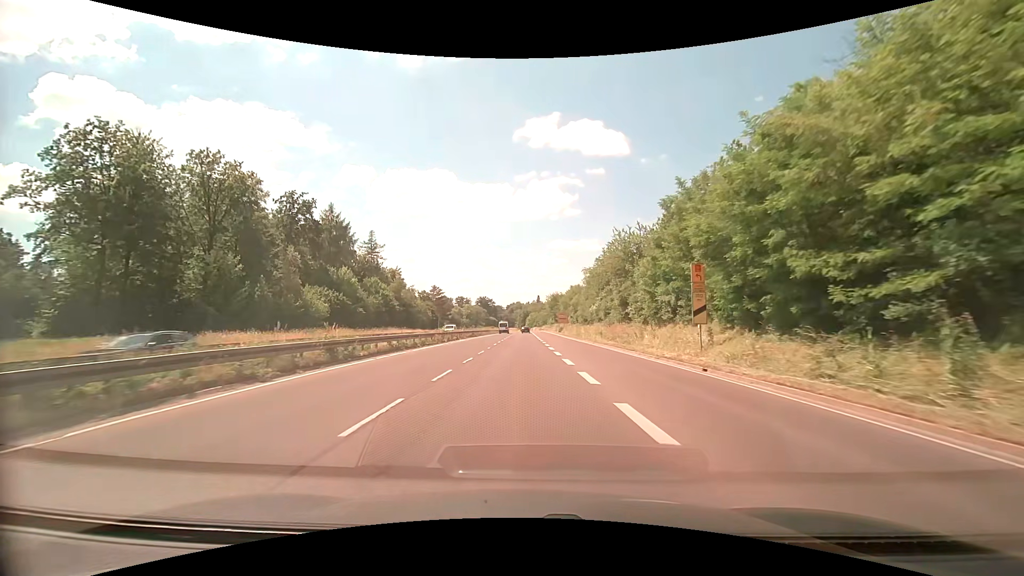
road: trunk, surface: asphalt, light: Day
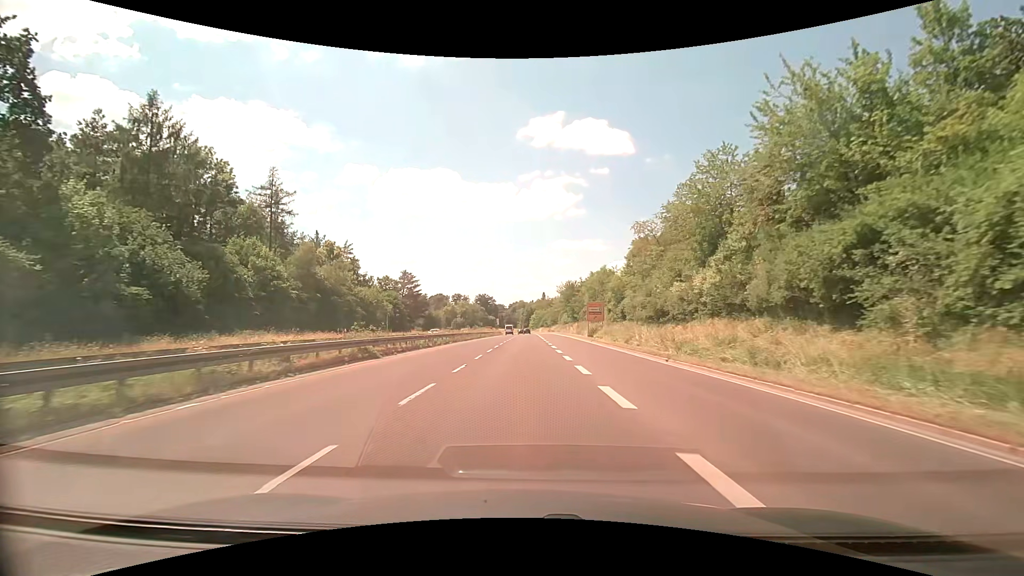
(-0.2, +45.3) m; -1°
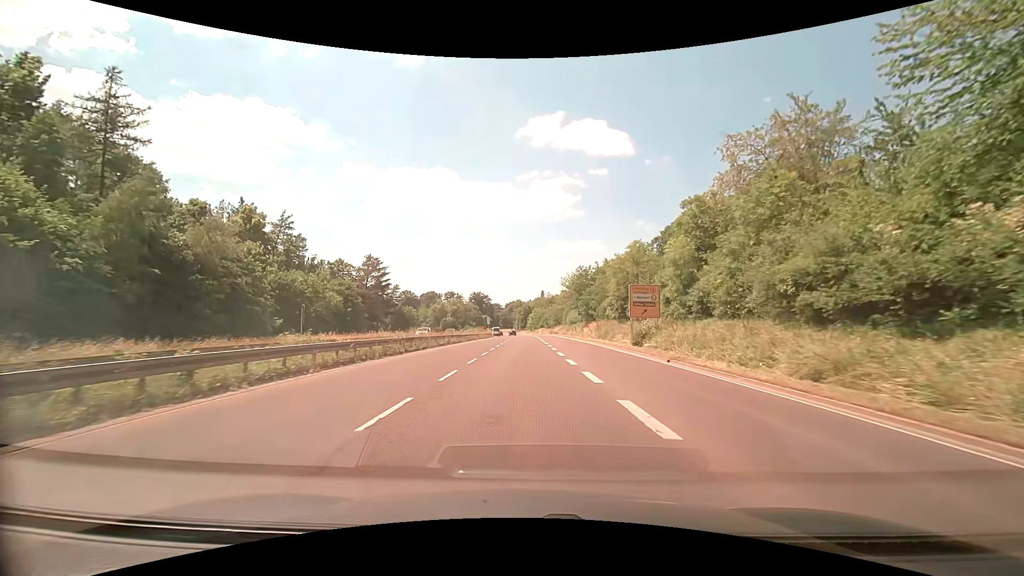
(+0.1, +26.3) m; 0°
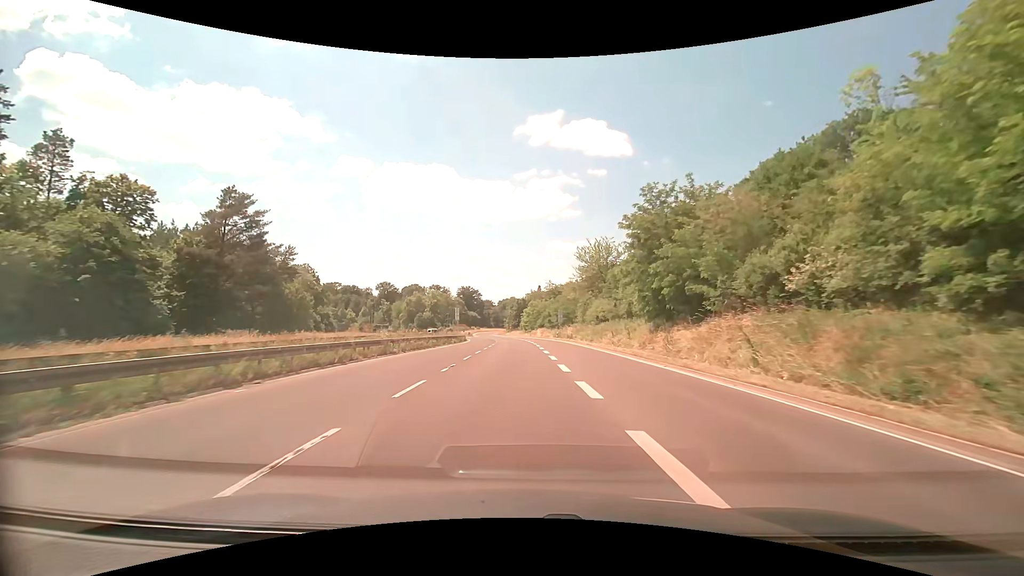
(+0.2, +44.7) m; +1°
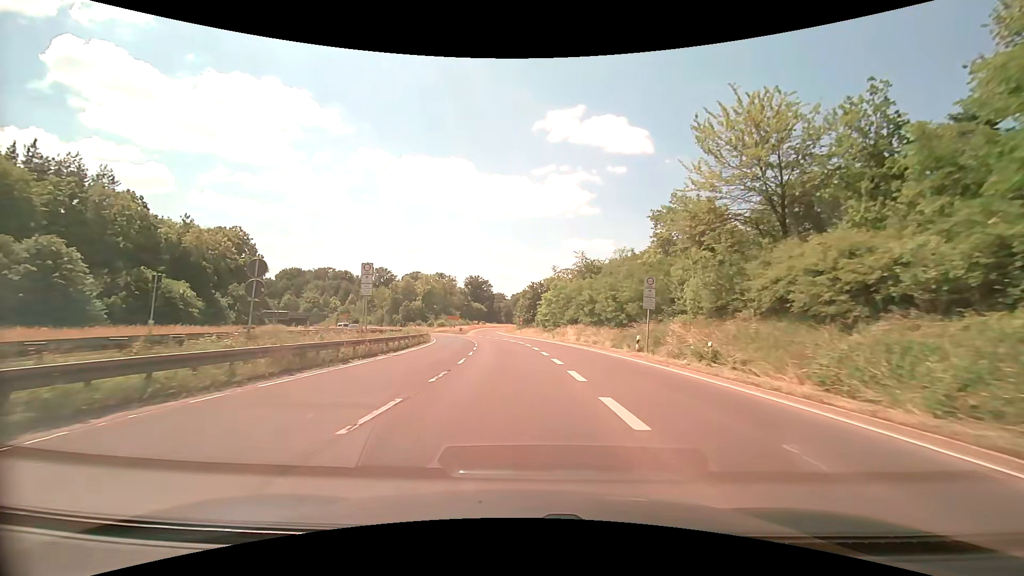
(-0.6, +44.7) m; -2°
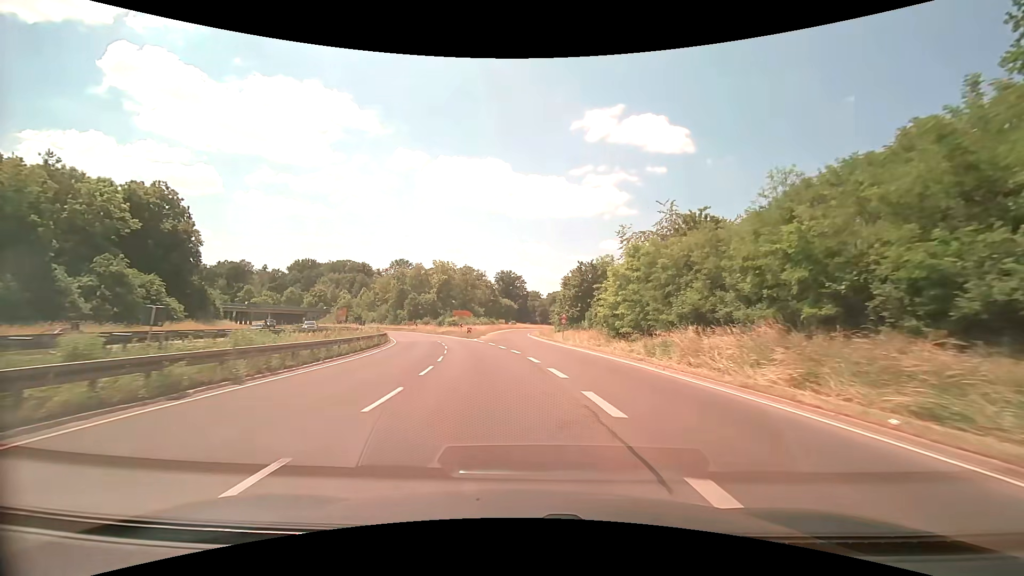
(-1.0, +34.9) m; -4°
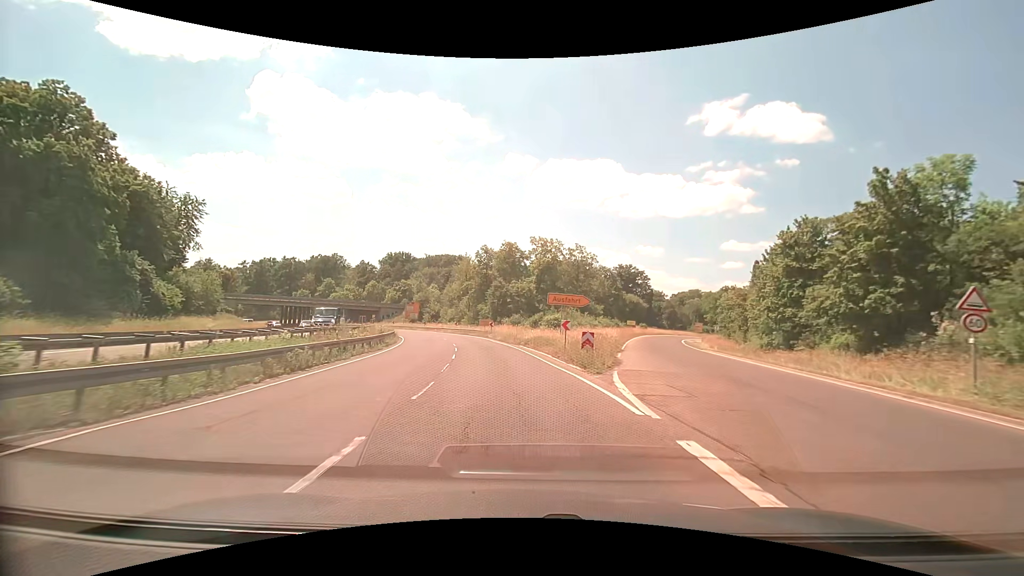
(-4.5, +40.7) m; -13°
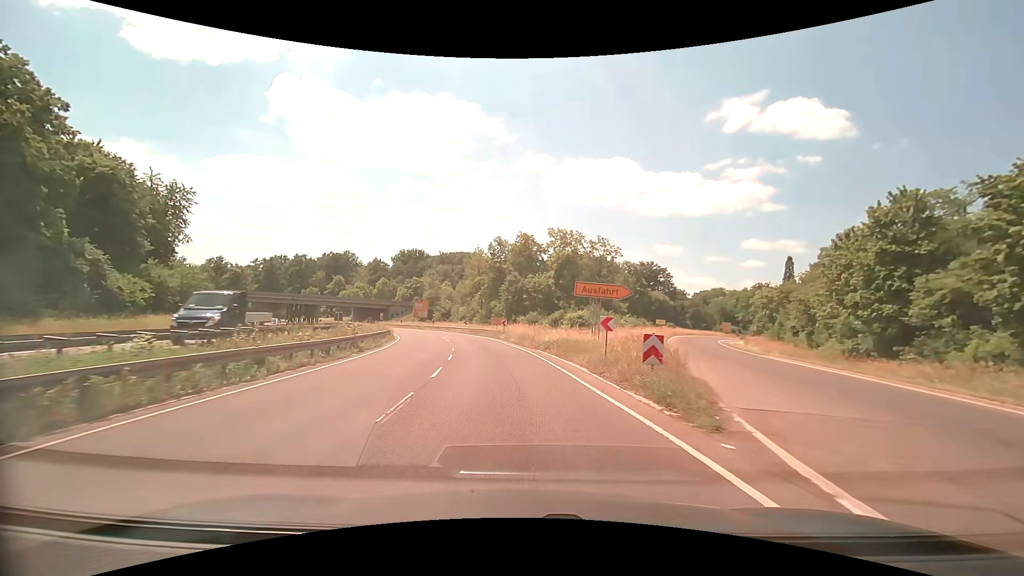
(-0.1, +8.2) m; -2°
(0, +10) (-1, +20) (-2, +30) (-4, +40) (-6, +49) (-9, +59) (-12, +68) (-16, +78) (-20, +87) (-25, +96) m
